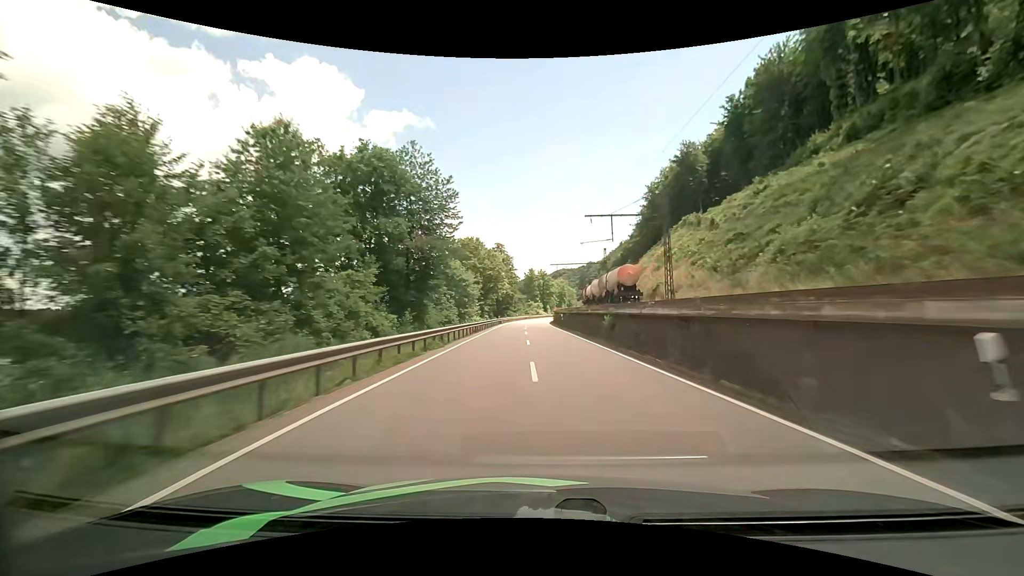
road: primary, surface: asphalt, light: Day
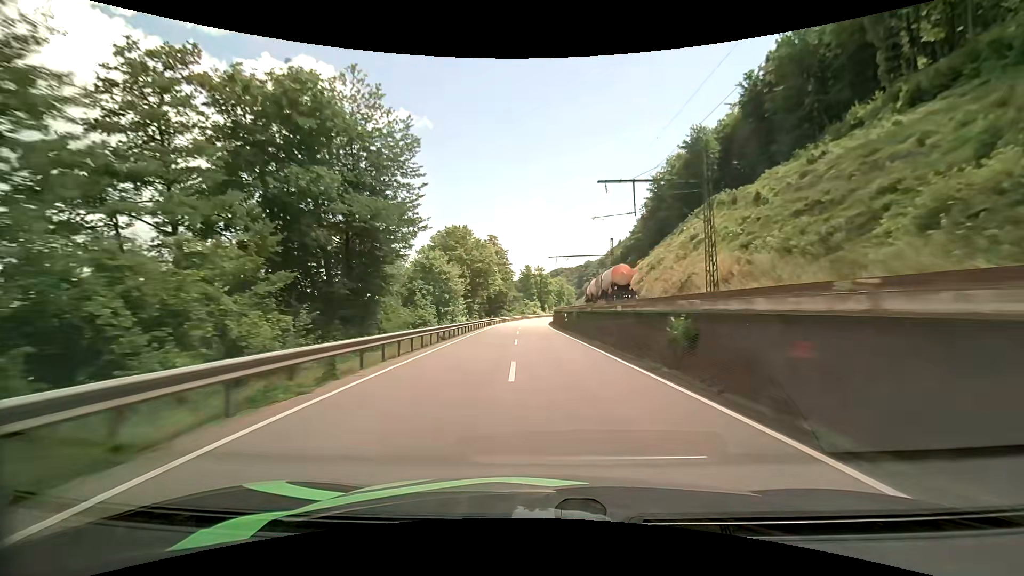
(+0.1, +12.1) m; 0°
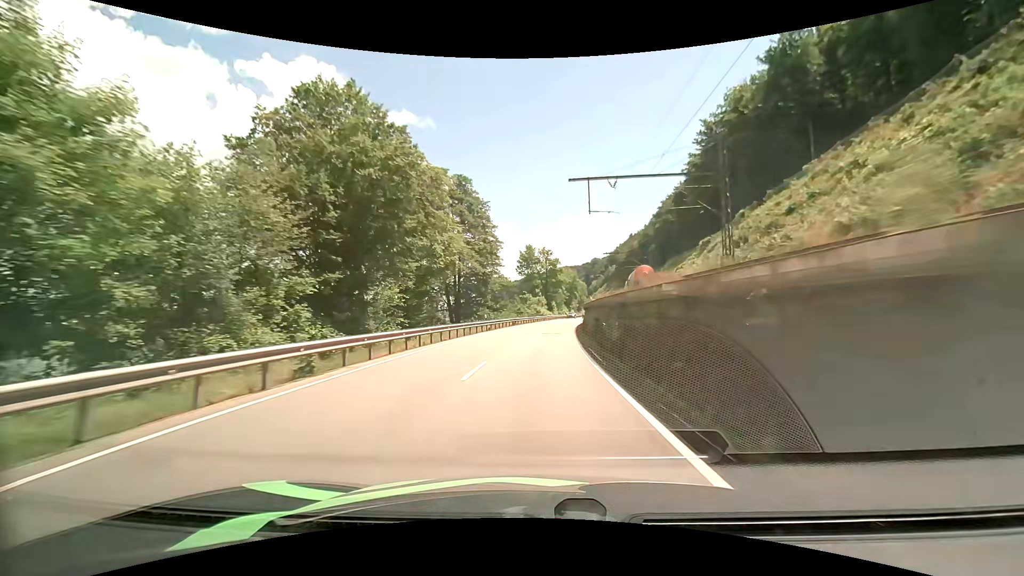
(-0.2, +47.4) m; 0°
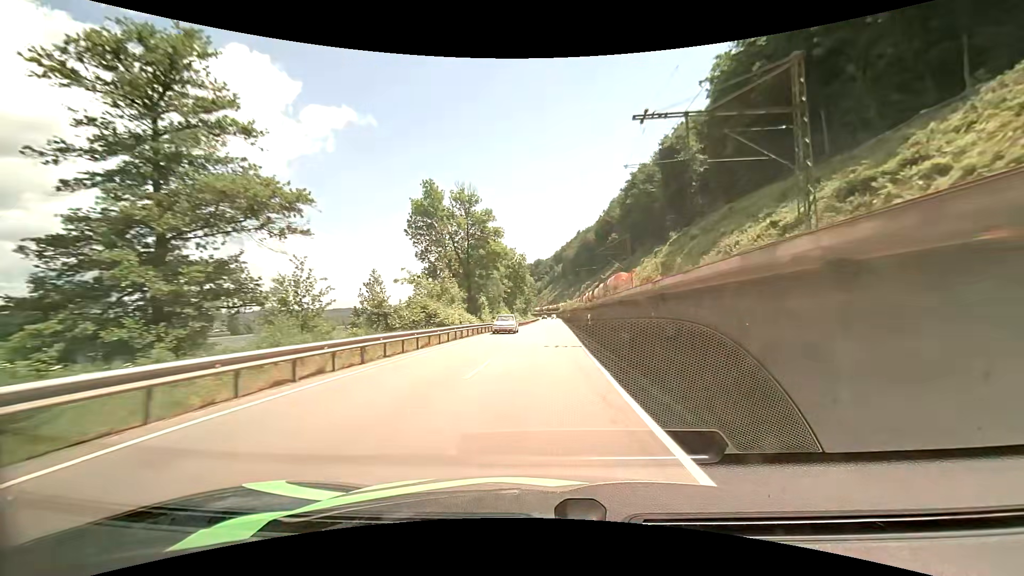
(+3.3, +58.7) m; +7°
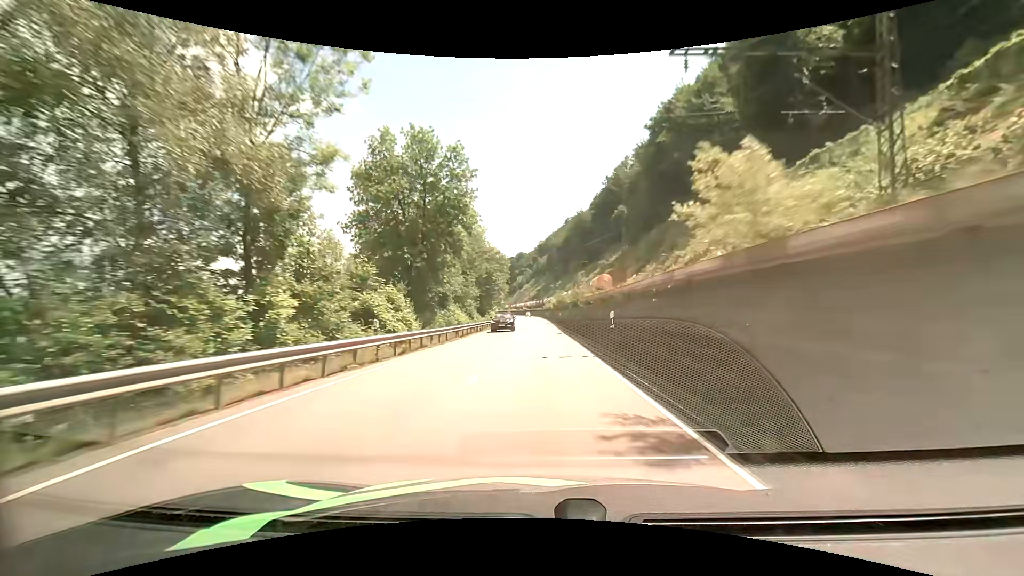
(+1.5, +61.0) m; +2°
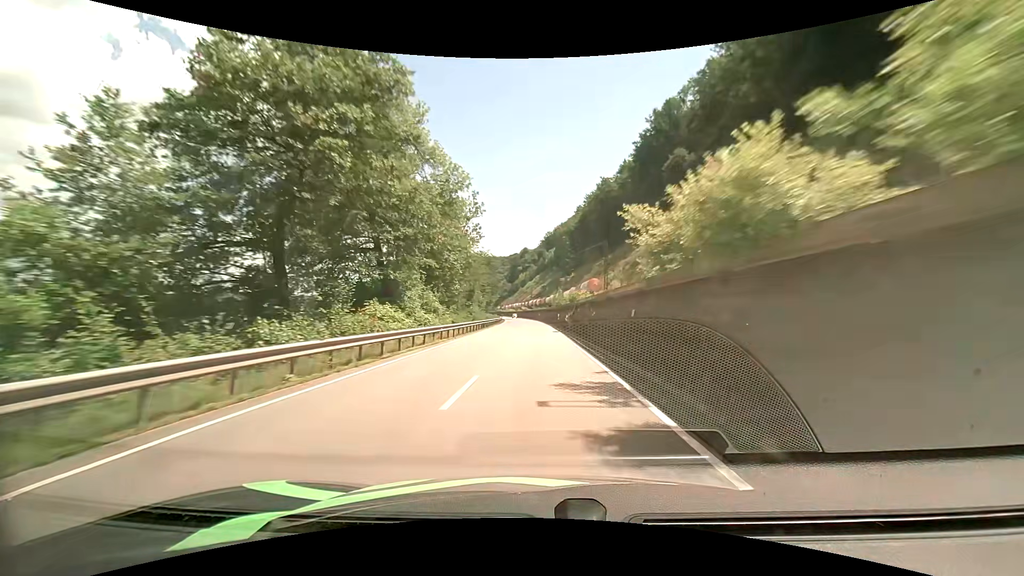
(+0.3, +61.9) m; 0°
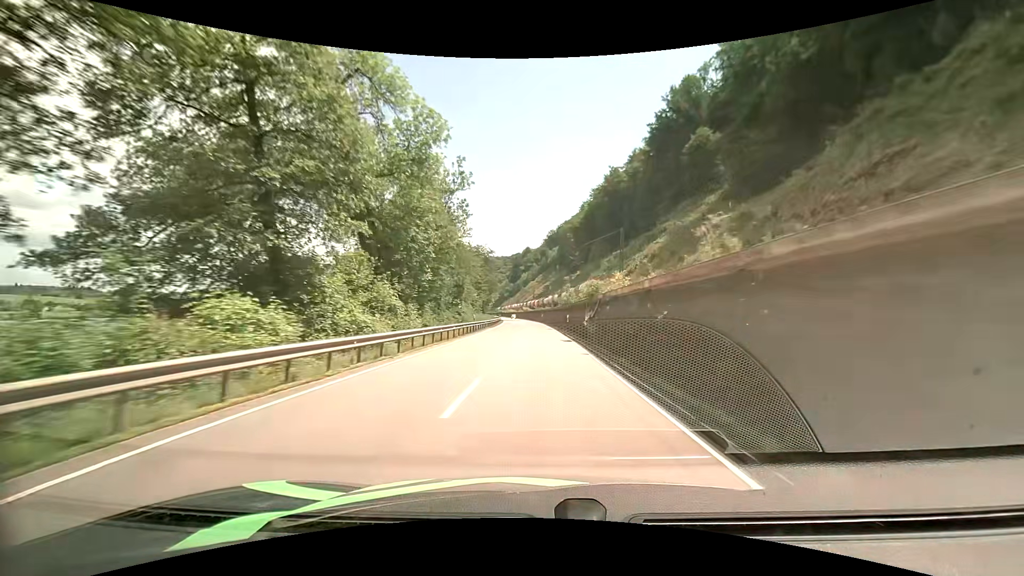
(0.0, +12.6) m; 0°
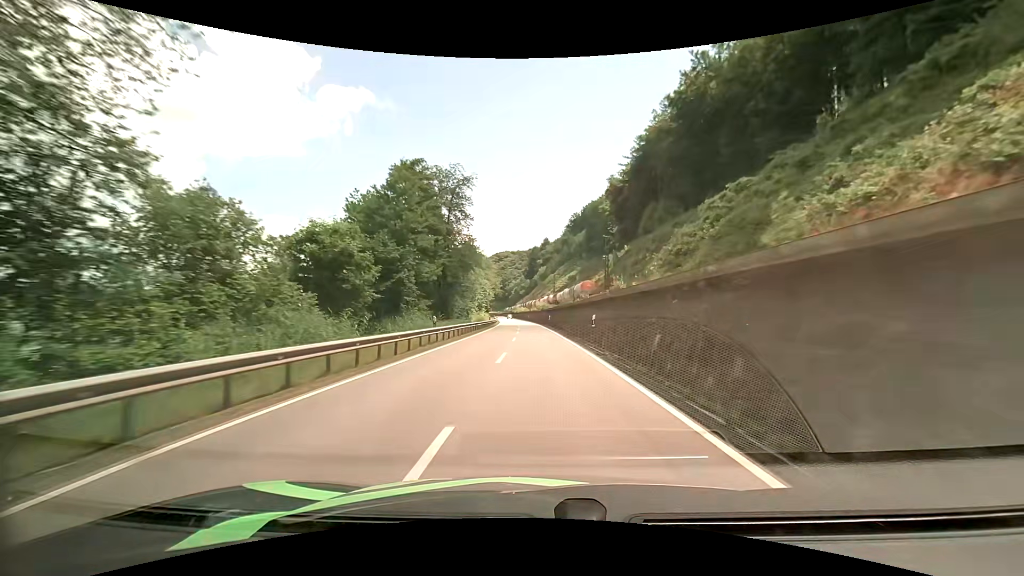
(-0.8, +64.5) m; -2°
(0, +10) (0, +20) (0, +30) (-1, +40) (-1, +50) (-1, +60) (-2, +70) (-2, +80) (-3, +90) (-4, +100) m
